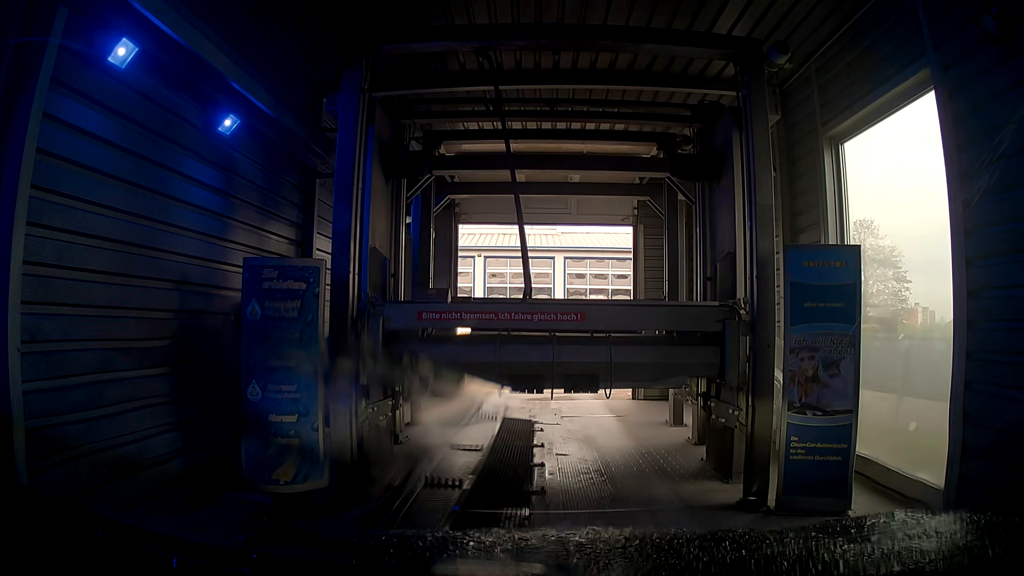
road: service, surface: asphalt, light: Day
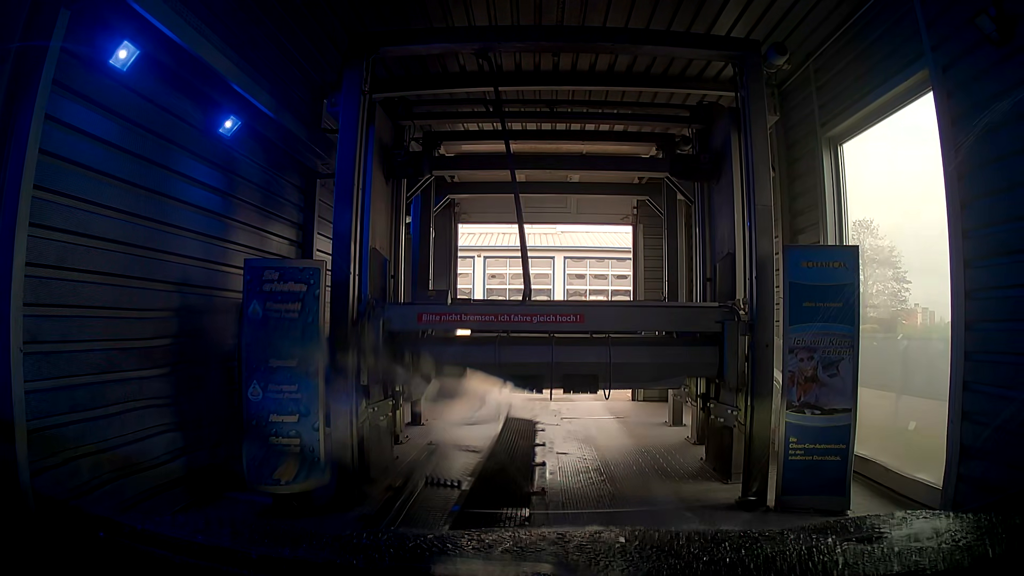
(0.0, 0.0) m; 0°
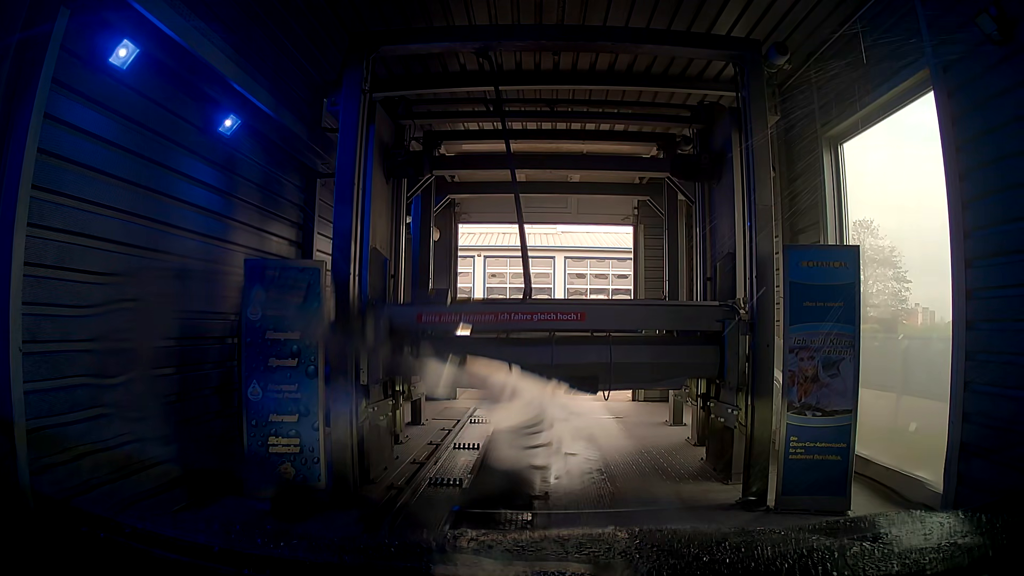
(0.0, +0.1) m; 0°
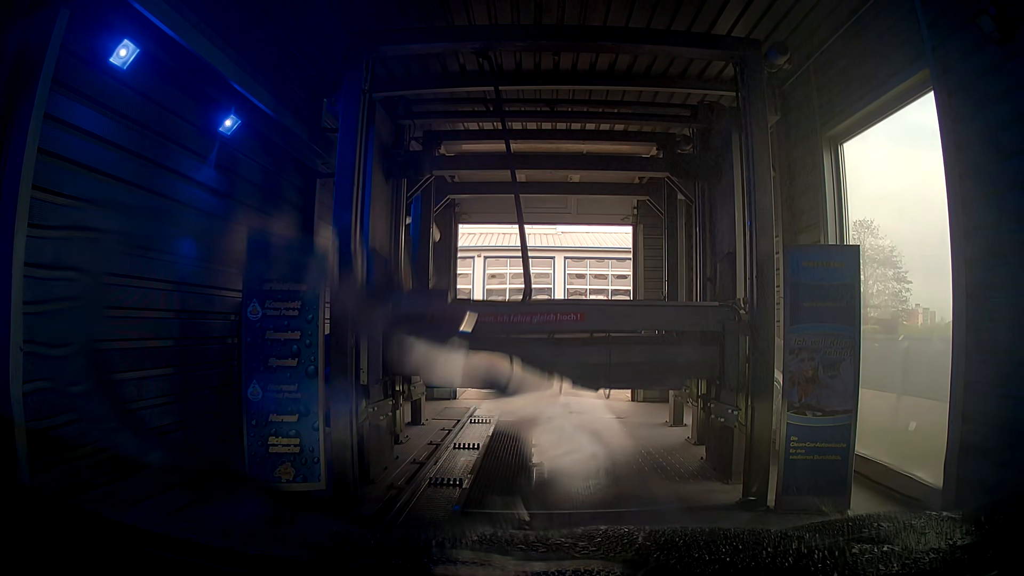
(0.0, 0.0) m; 0°
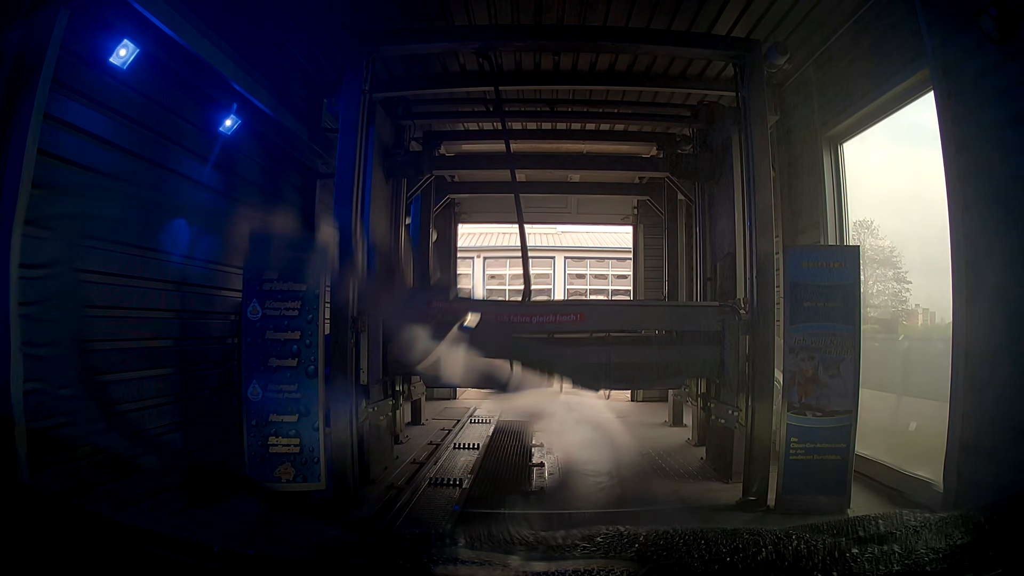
(0.0, 0.0) m; 0°
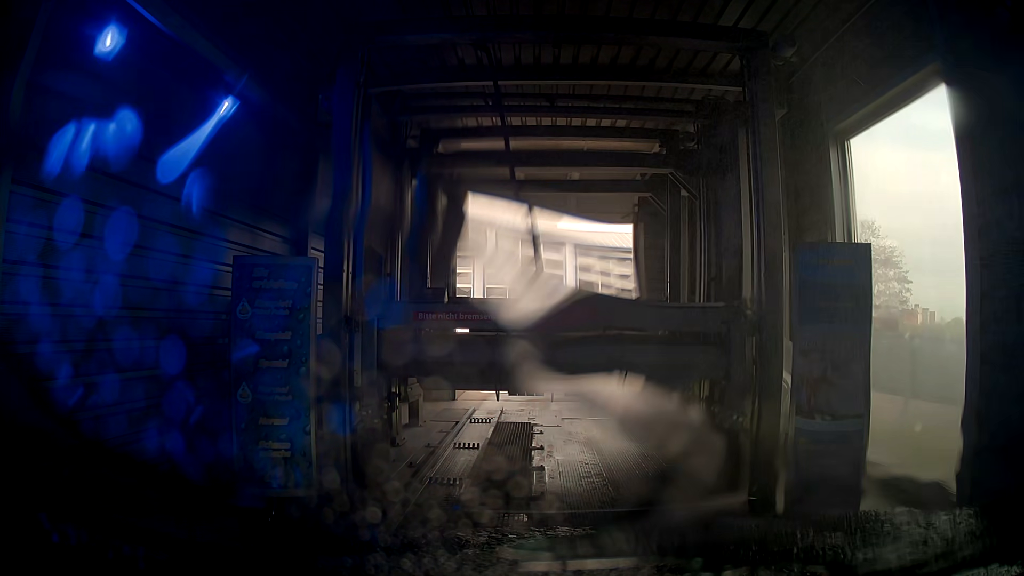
(0.0, +0.1) m; 0°
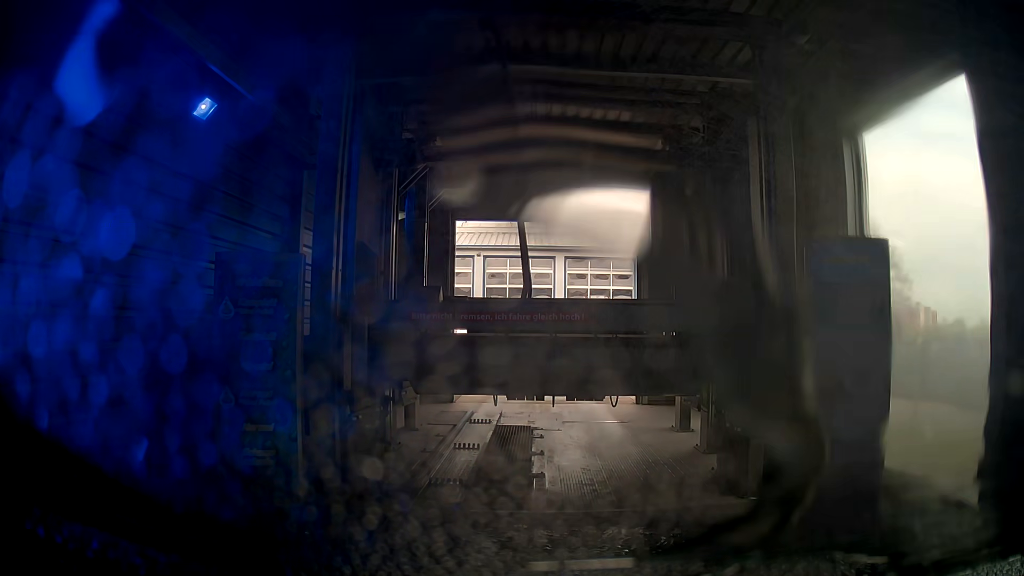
(0.0, +0.2) m; 0°
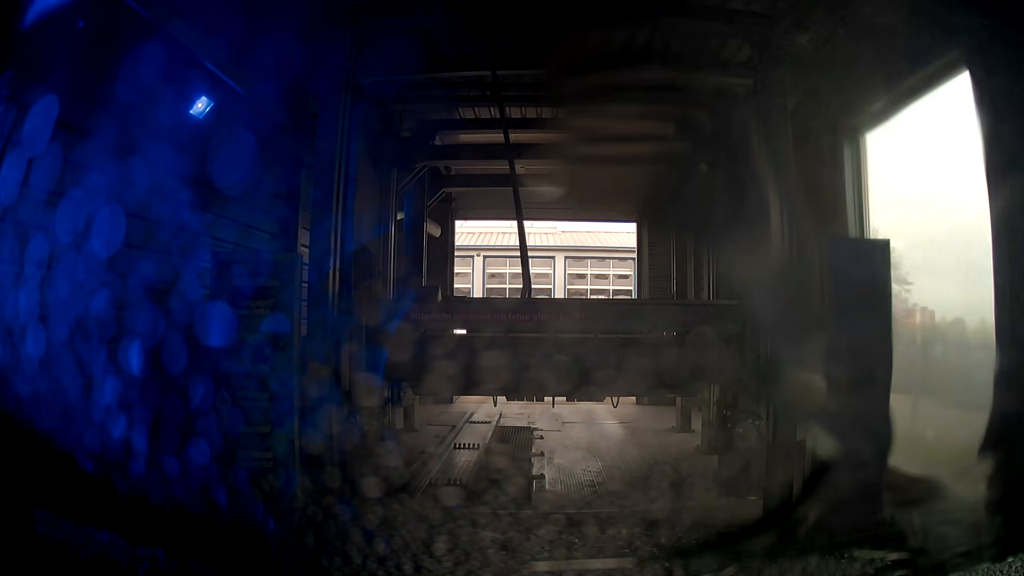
(0.0, 0.0) m; 0°
